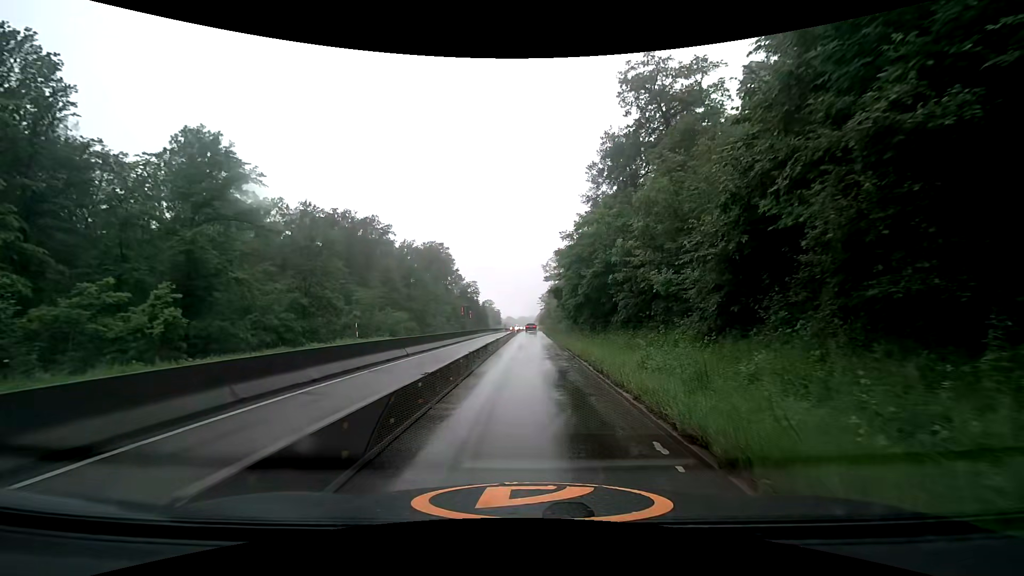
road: trunk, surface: asphalt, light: Day
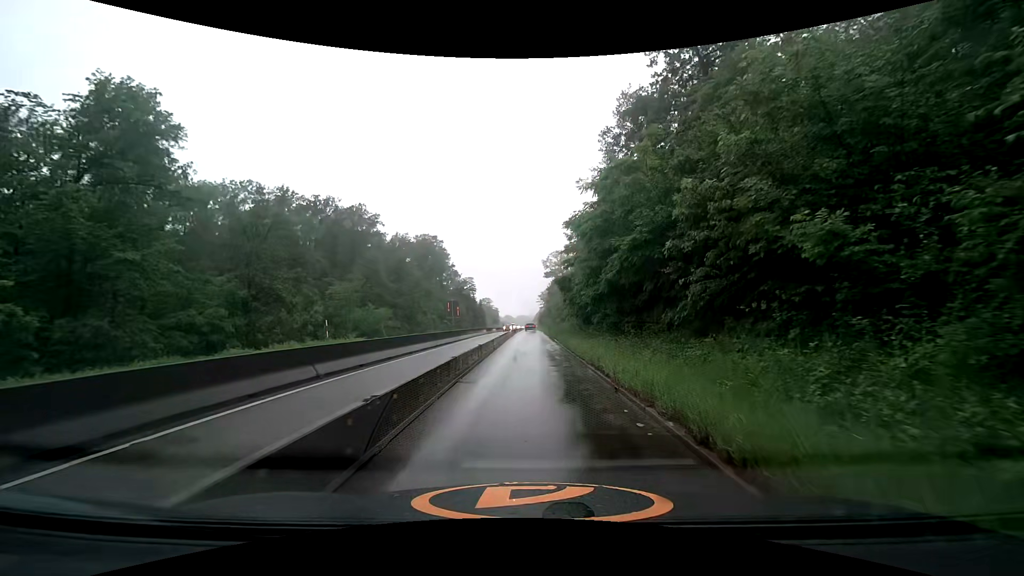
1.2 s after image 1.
(0.0, +8.9) m; 0°
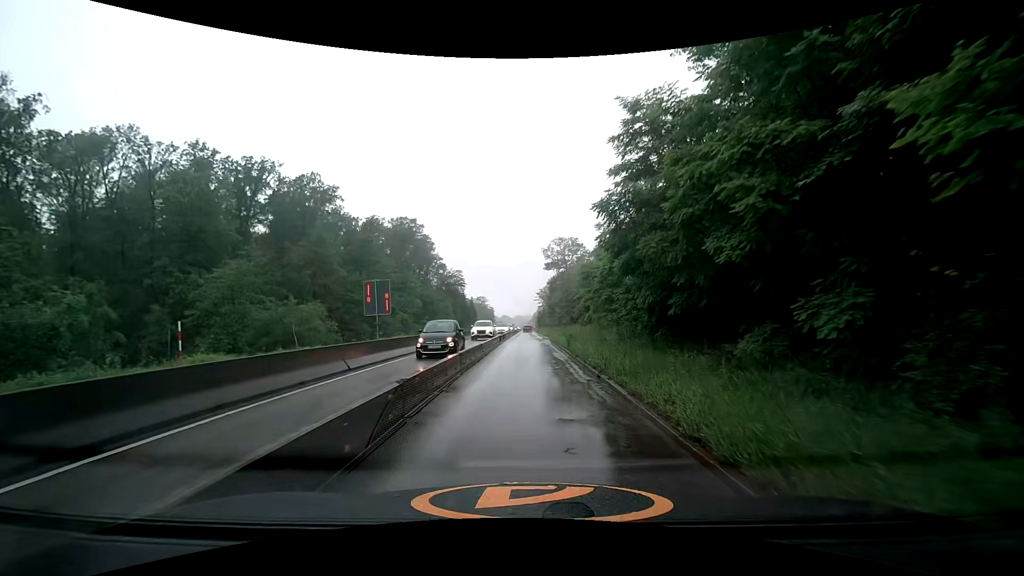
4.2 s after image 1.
(0.0, +22.3) m; 0°
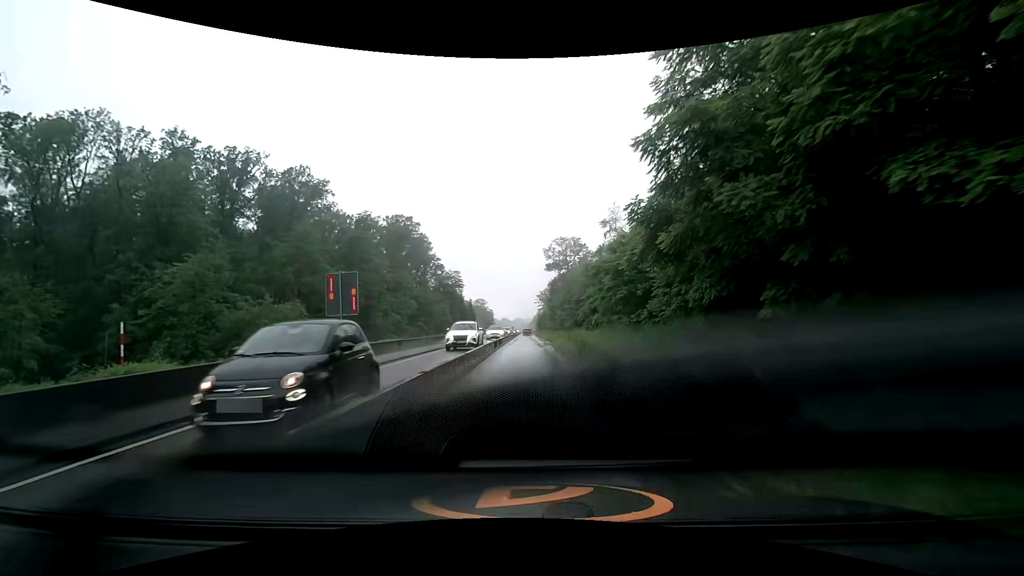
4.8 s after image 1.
(0.0, +4.5) m; +1°
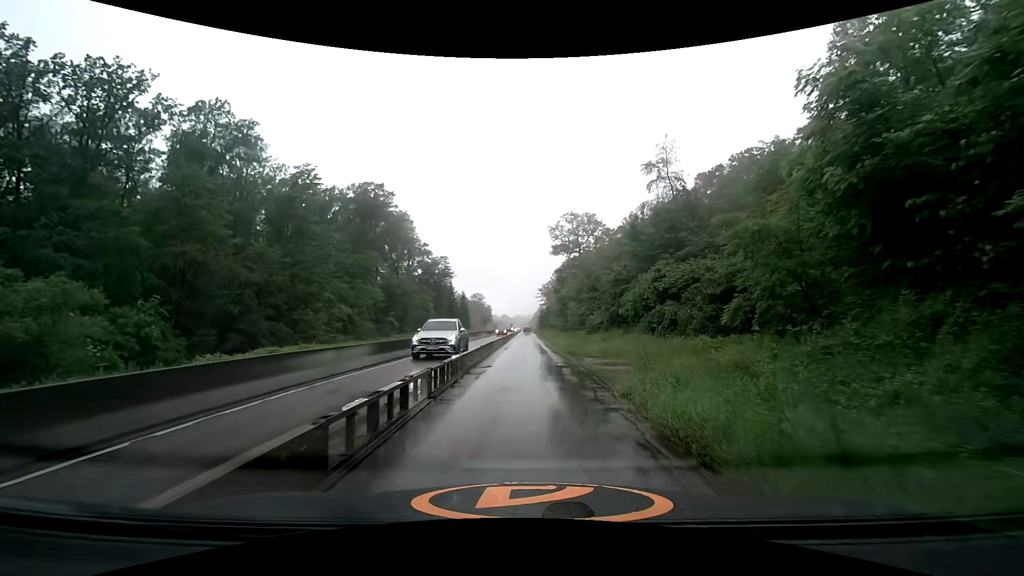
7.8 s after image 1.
(-0.4, +22.3) m; -1°
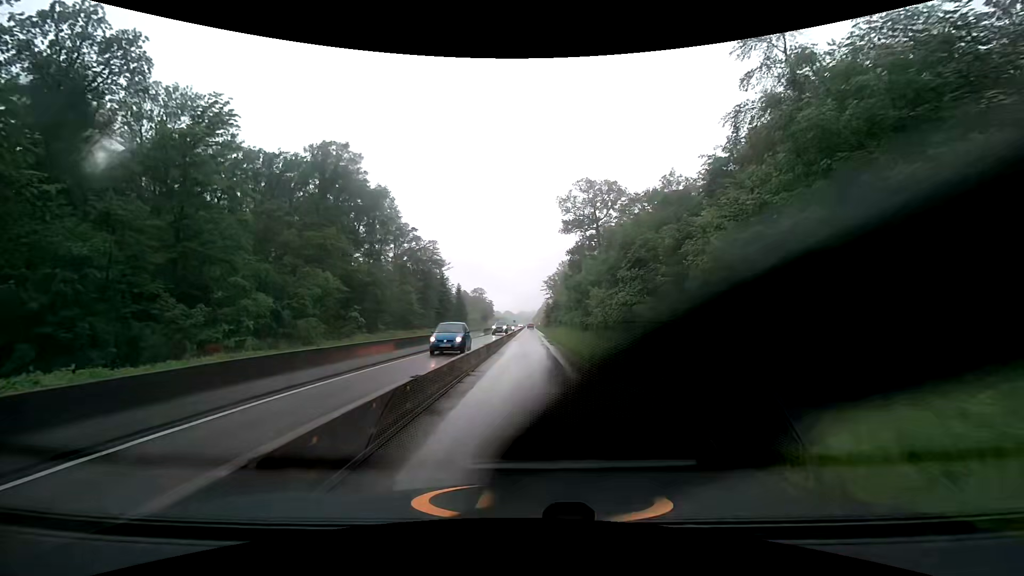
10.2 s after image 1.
(+0.1, +18.0) m; 0°
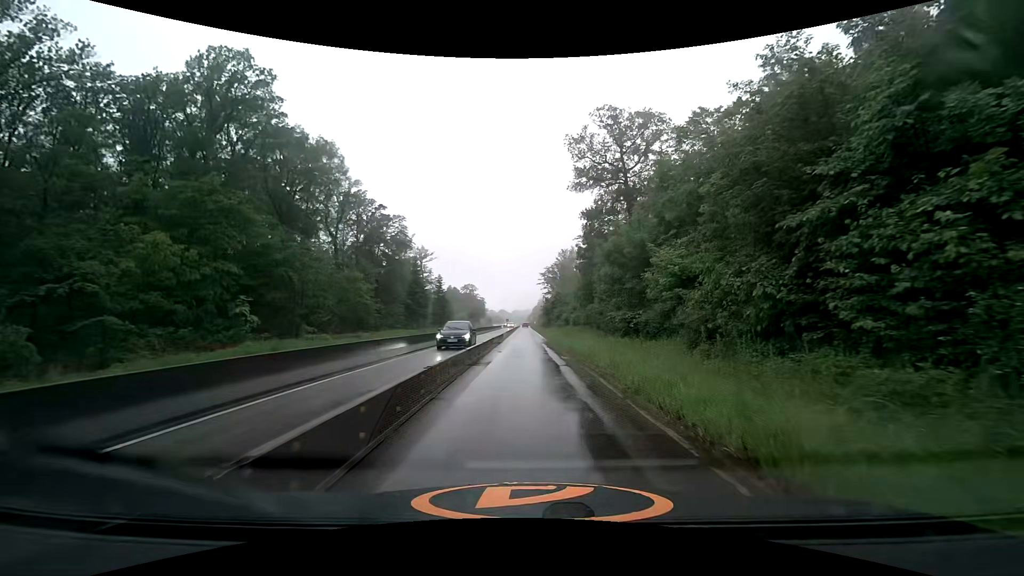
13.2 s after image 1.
(+0.2, +22.8) m; +1°
